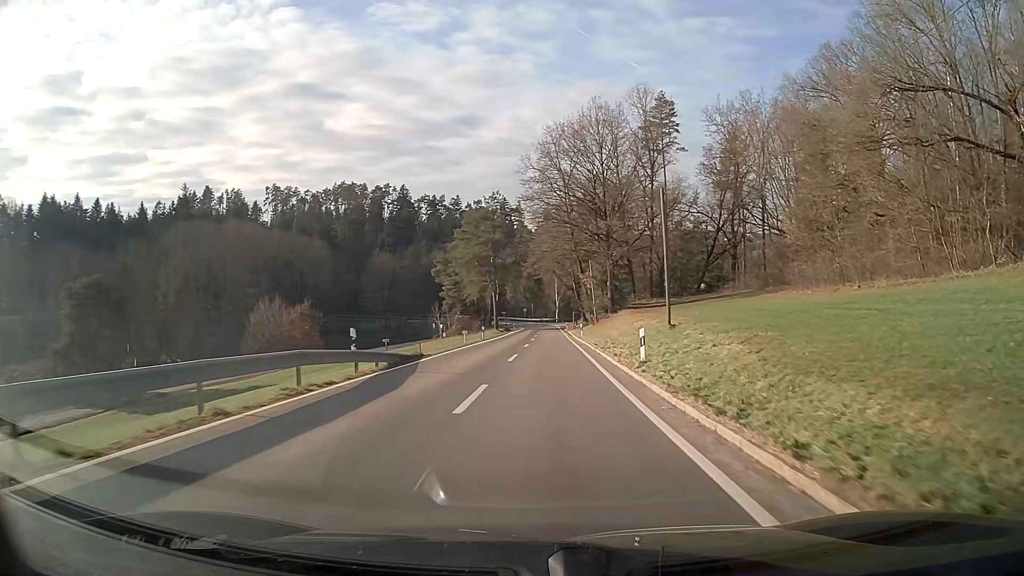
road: tertiary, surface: asphalt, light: Day
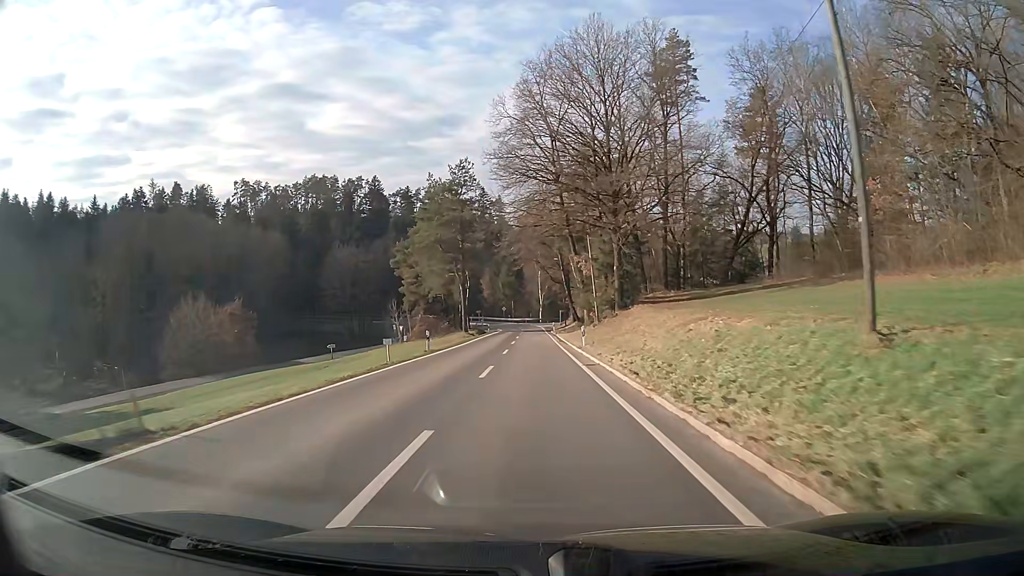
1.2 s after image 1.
(+0.4, +17.9) m; +2°
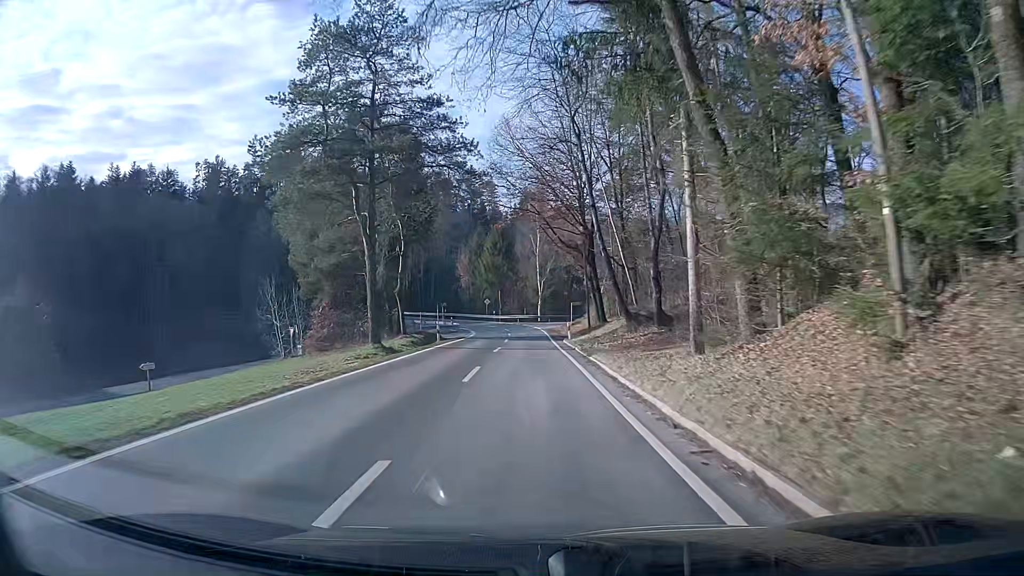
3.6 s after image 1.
(+0.2, +37.7) m; +1°
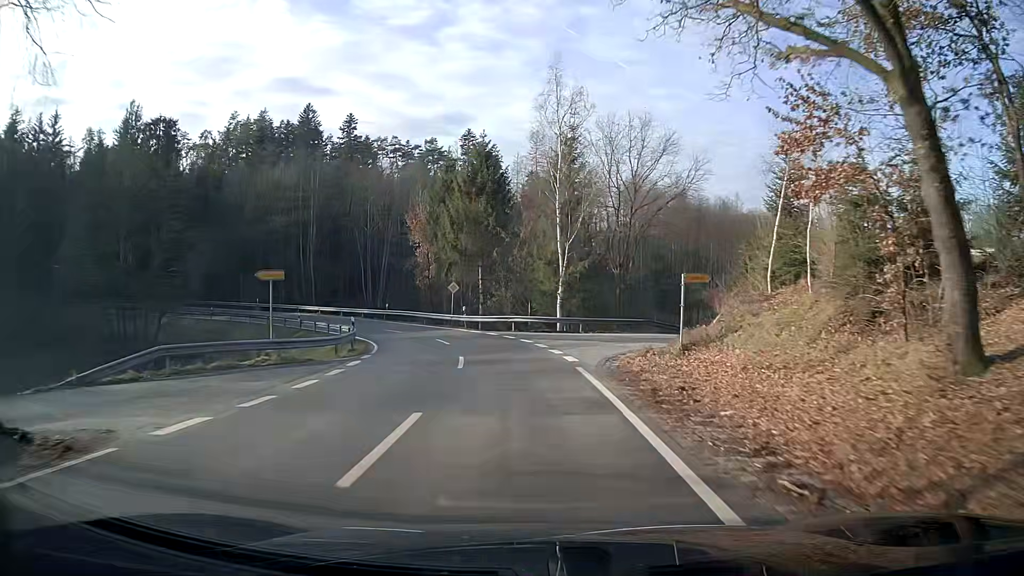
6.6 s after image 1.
(-0.4, +44.5) m; -1°
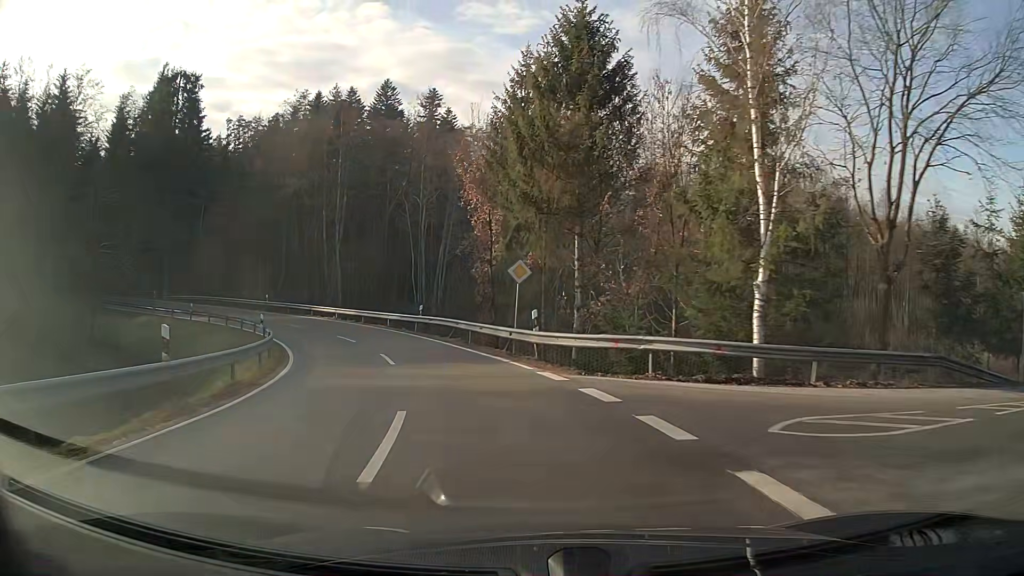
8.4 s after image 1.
(-1.6, +22.7) m; -11°
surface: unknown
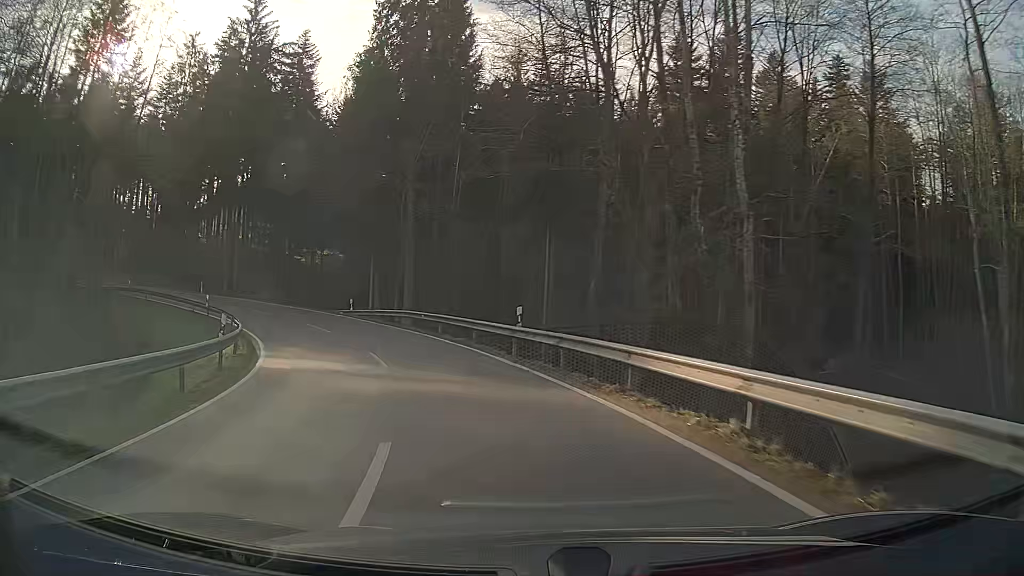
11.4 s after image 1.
(-10.5, +35.9) m; -33°
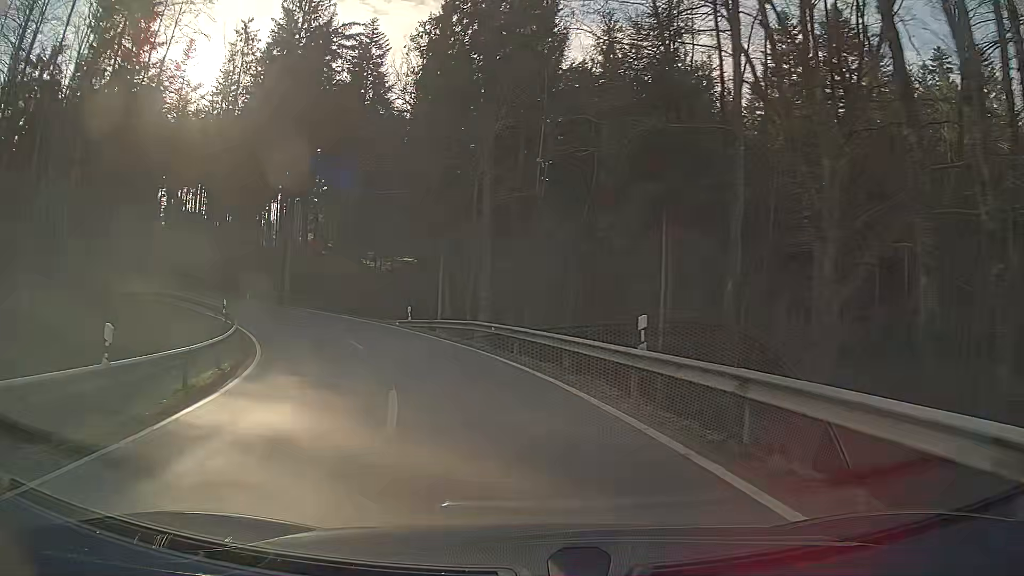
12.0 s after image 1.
(-0.5, +7.8) m; -8°
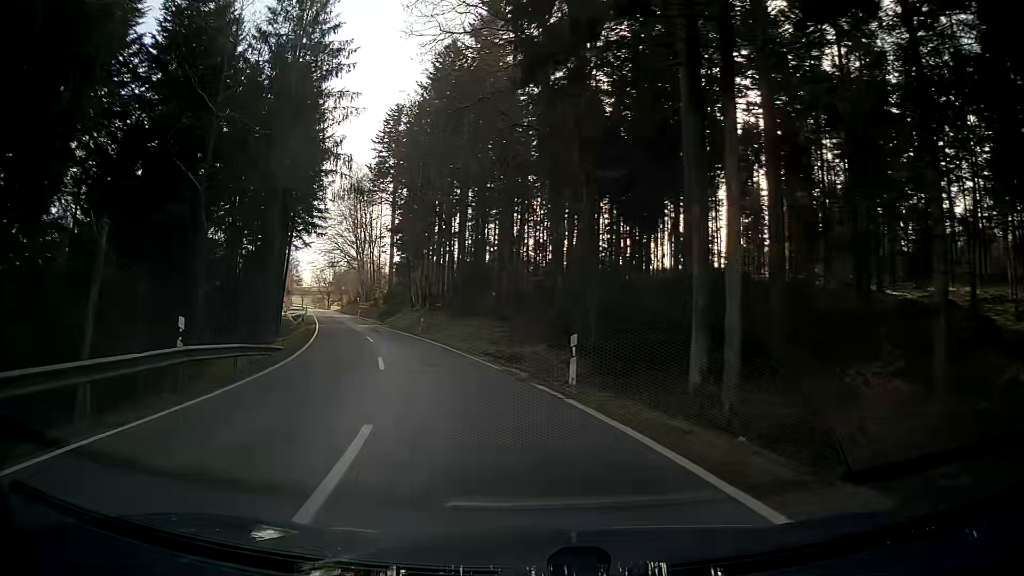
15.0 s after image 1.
(-12.8, +36.9) m; -38°
